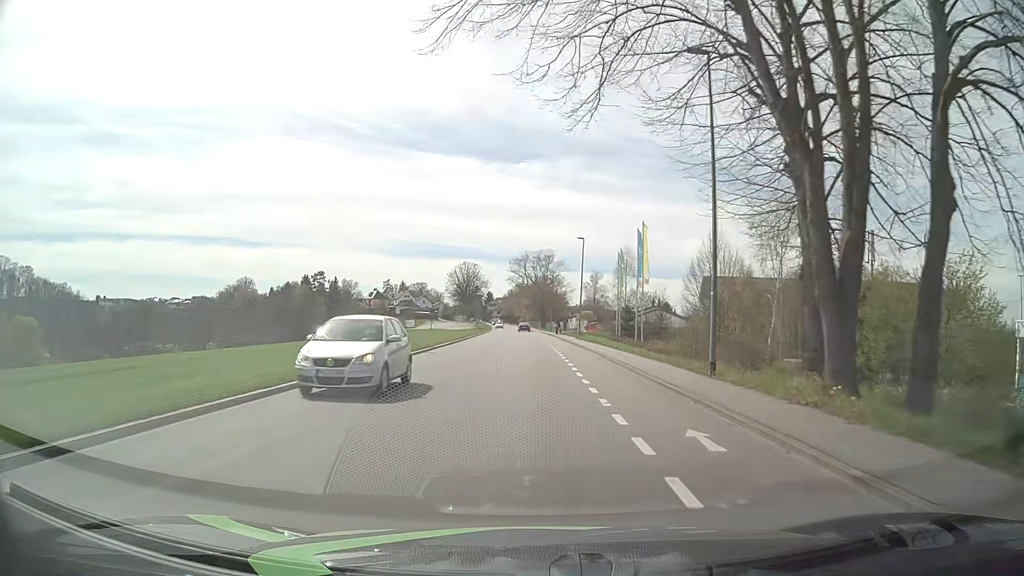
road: tertiary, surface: asphalt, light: Day
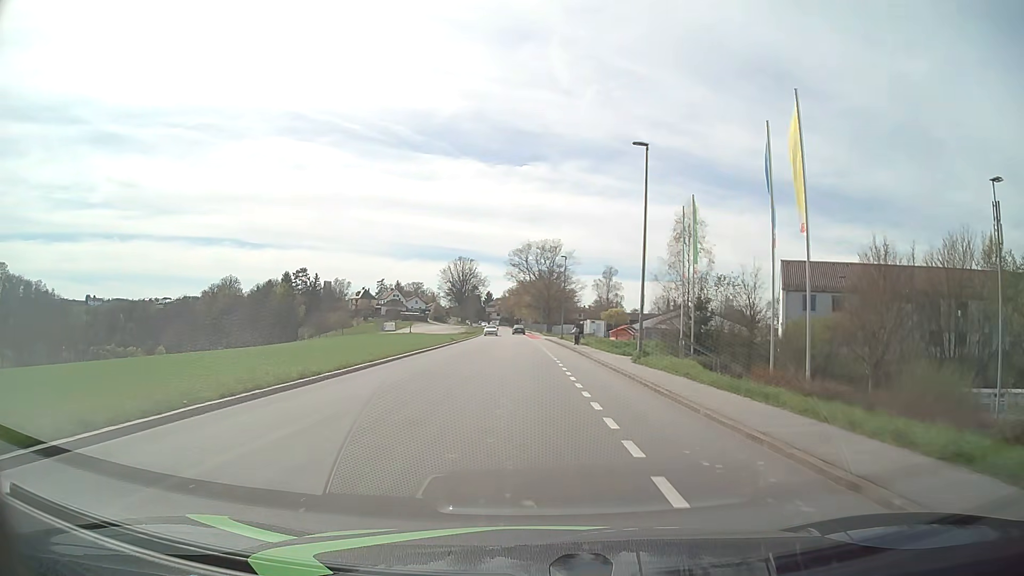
(-0.5, +30.0) m; -1°
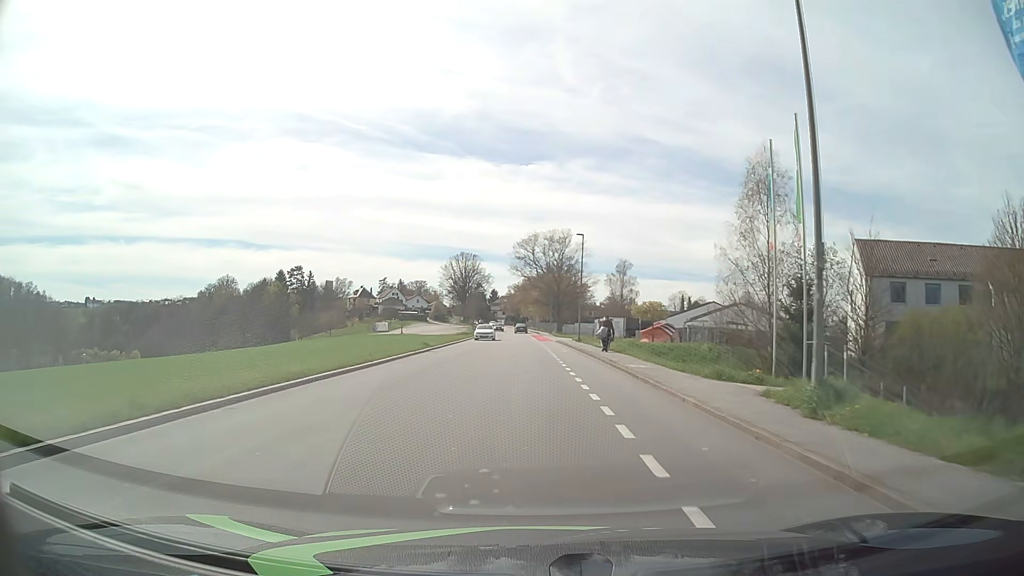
(0.0, +15.1) m; -1°
(0, +10) (0, +20) (0, +30) (0, +40) (0, +50) (0, +60) (-1, +70) (-1, +80) (-1, +90) (-2, +100) m
